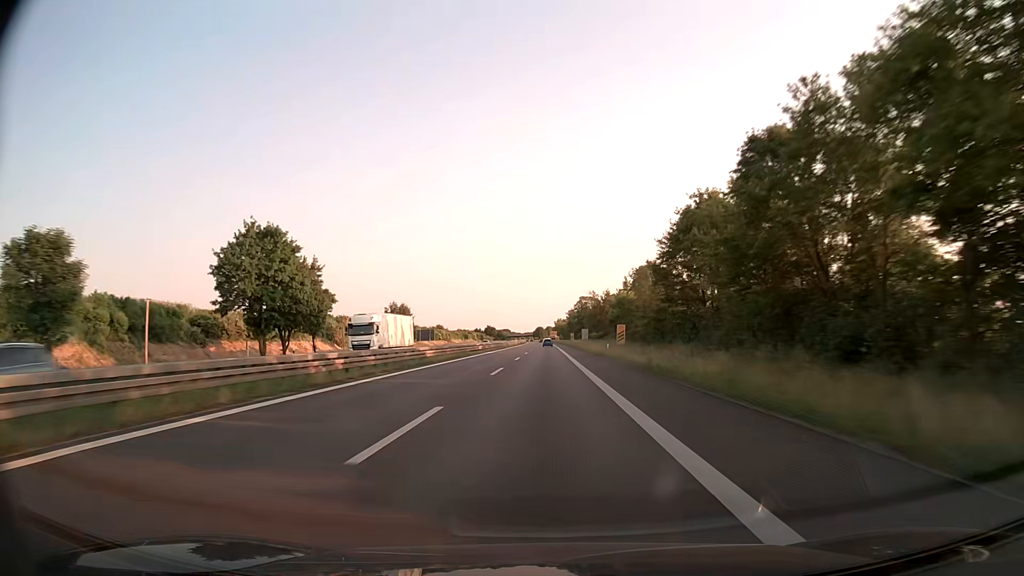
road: trunk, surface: asphalt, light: Day
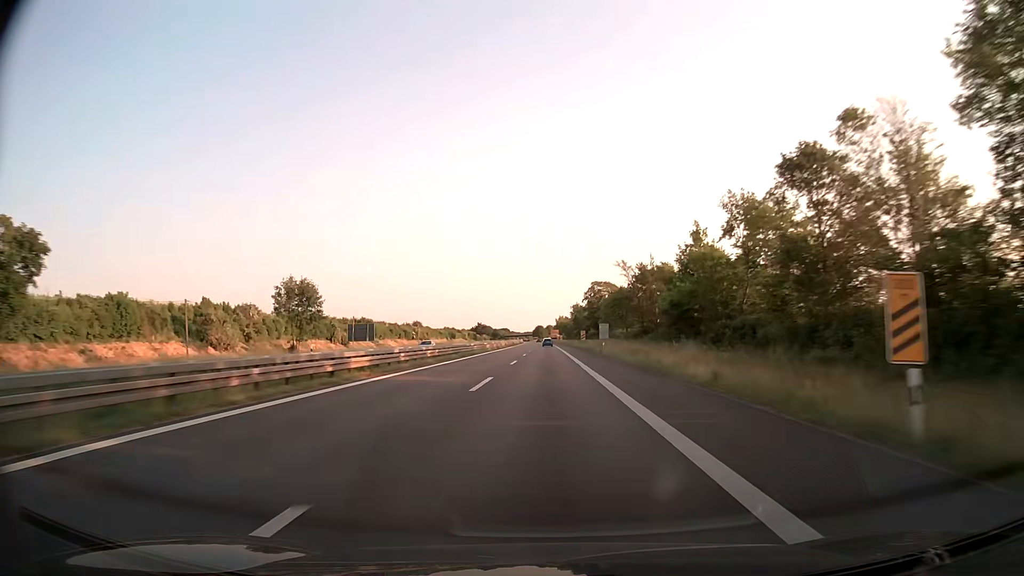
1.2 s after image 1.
(0.0, +44.1) m; 0°
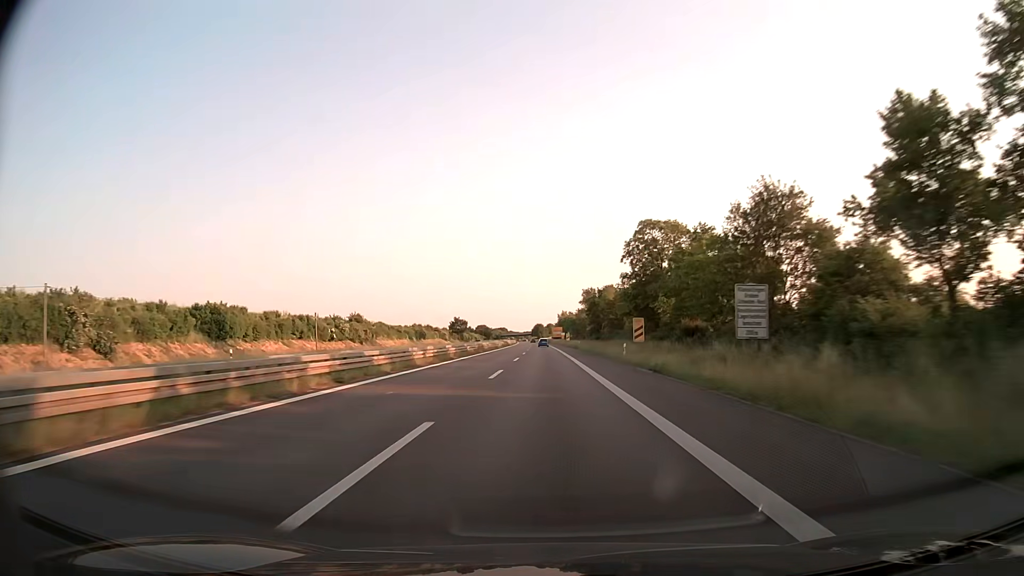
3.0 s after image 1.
(+0.1, +66.7) m; 0°
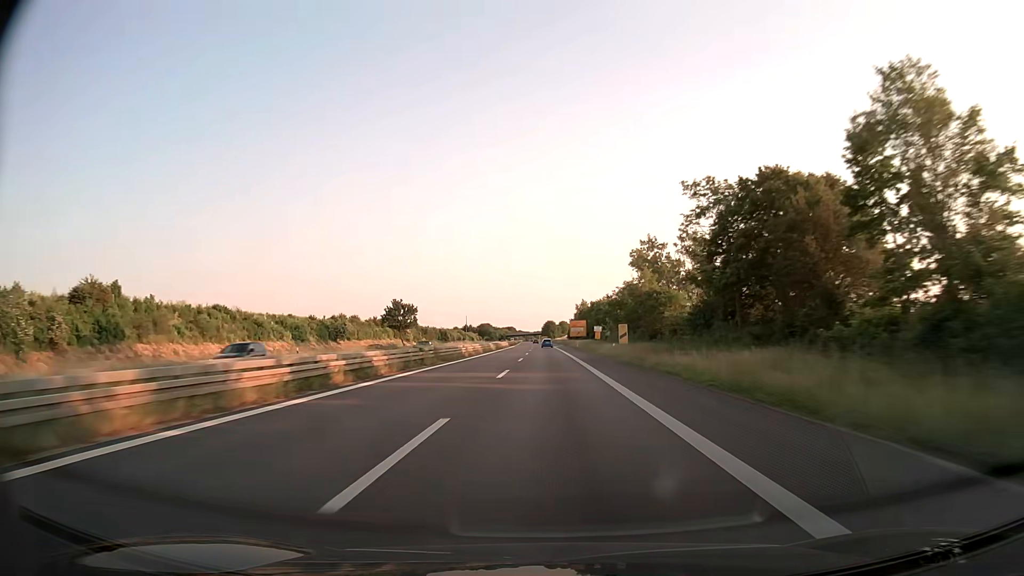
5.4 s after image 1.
(-0.7, +89.7) m; -1°
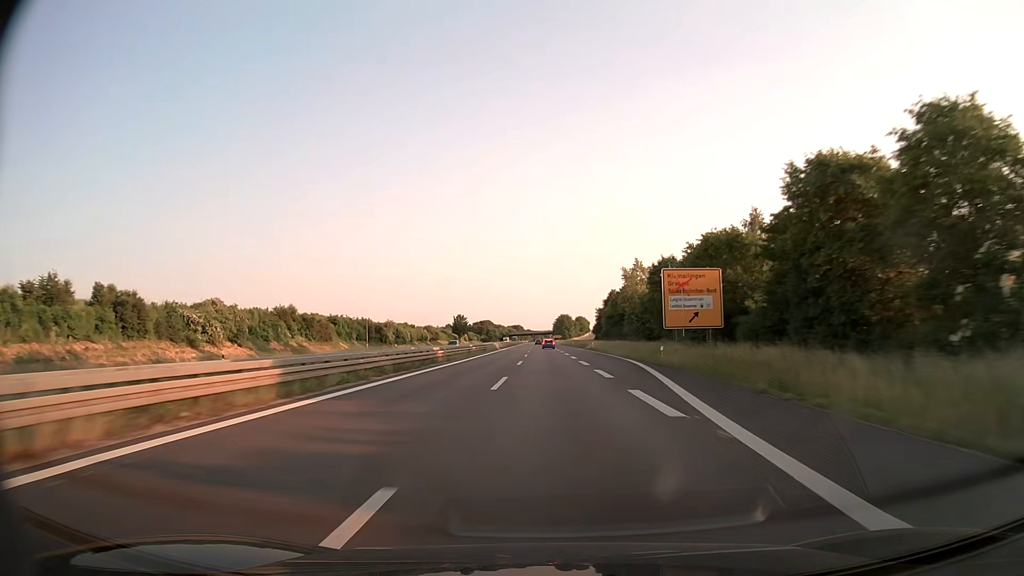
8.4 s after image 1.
(-1.2, +113.6) m; -1°
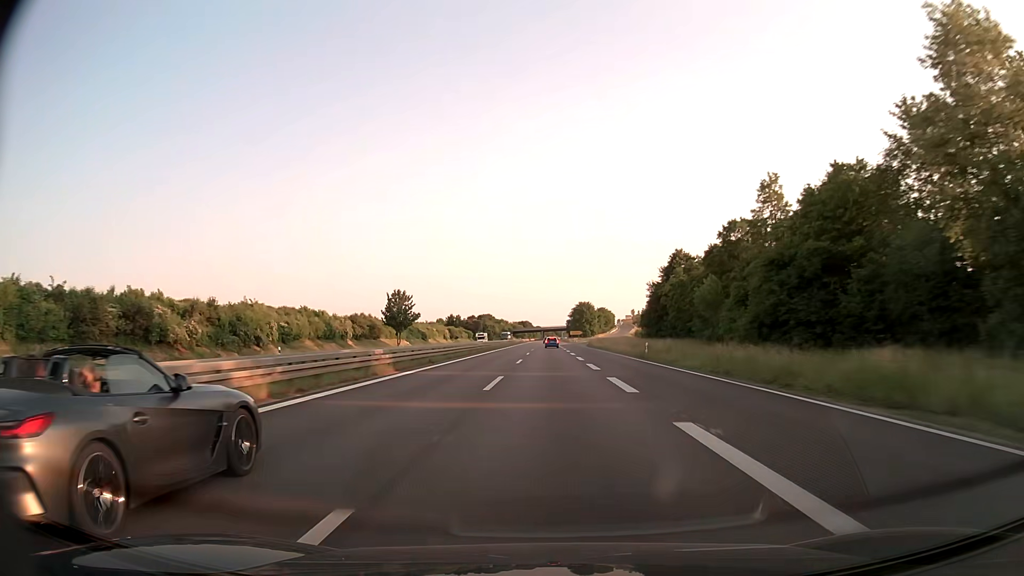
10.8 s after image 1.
(-0.8, +90.9) m; -1°
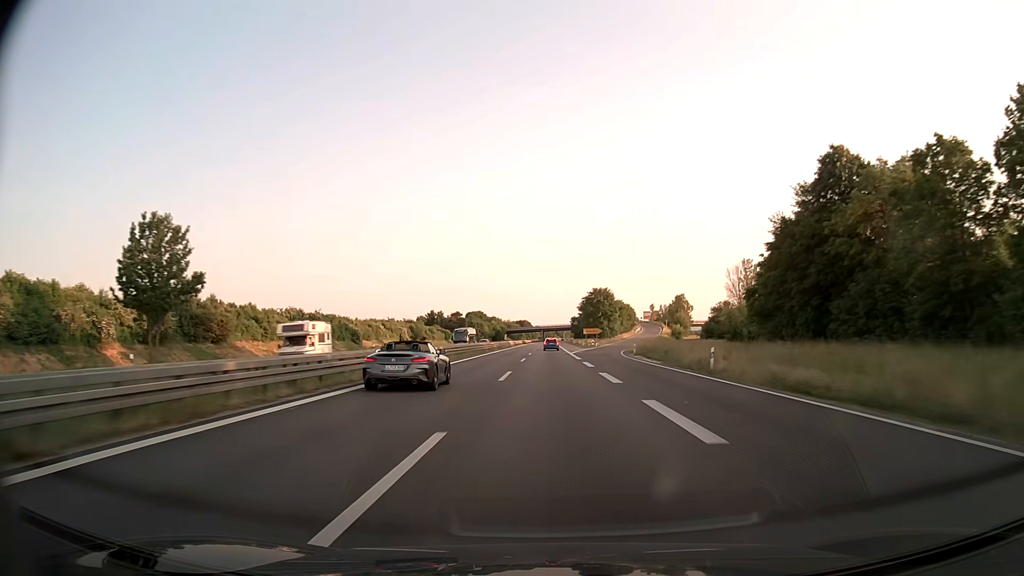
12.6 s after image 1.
(-0.1, +67.7) m; 0°
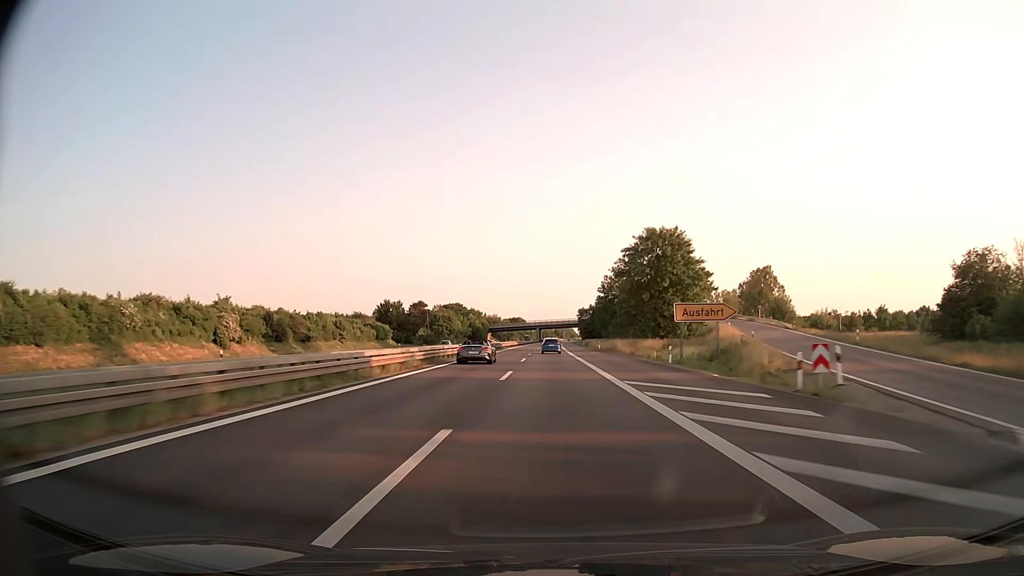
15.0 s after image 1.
(+0.1, +90.0) m; 0°
(0, +10) (0, +20) (0, +30) (0, +40) (0, +50) (0, +60) (0, +70) (0, +80) (0, +90) (0, +100) m
